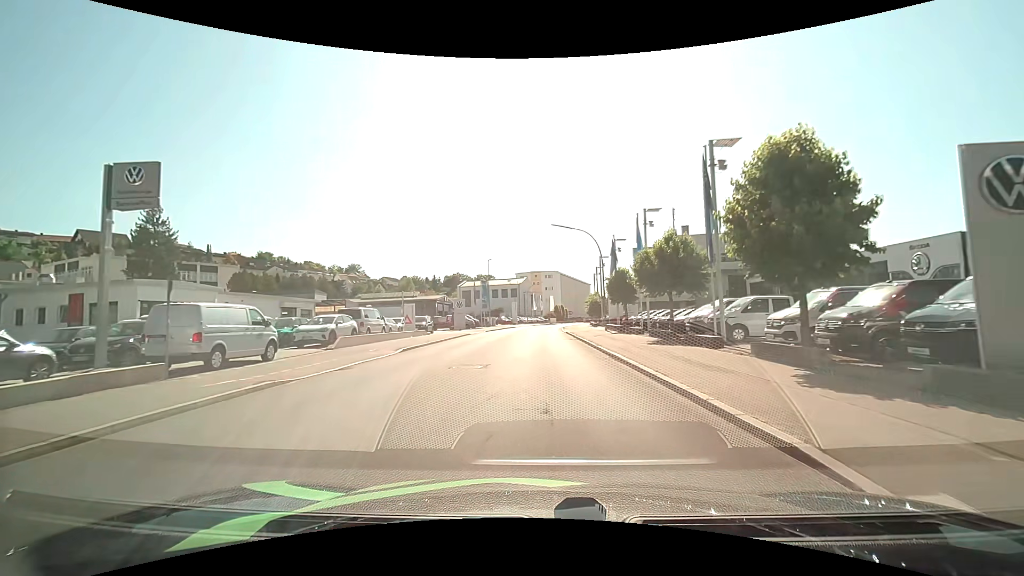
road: tertiary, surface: asphalt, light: Day
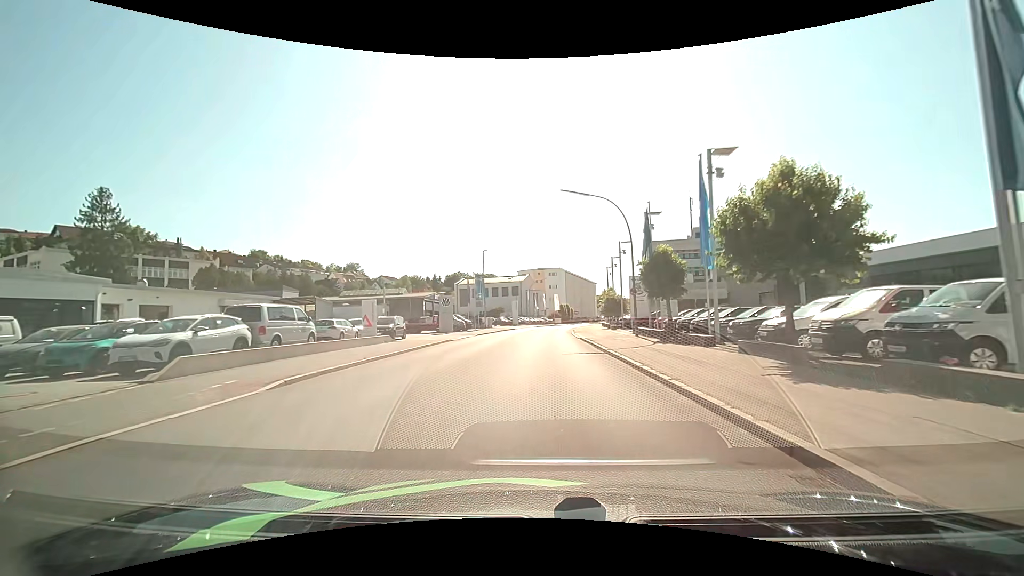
(0.0, +11.2) m; -1°
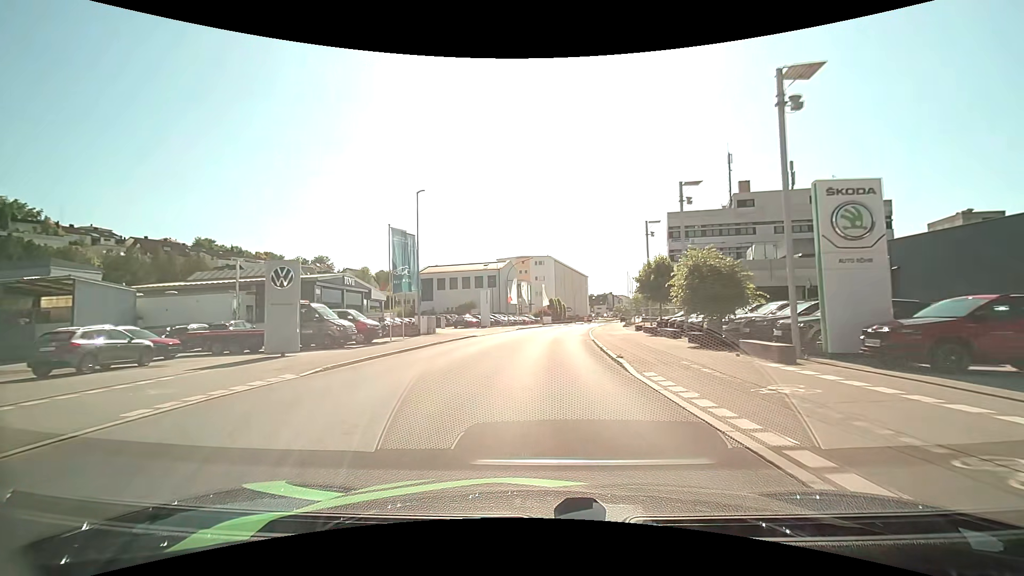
(+0.5, +30.8) m; +2°
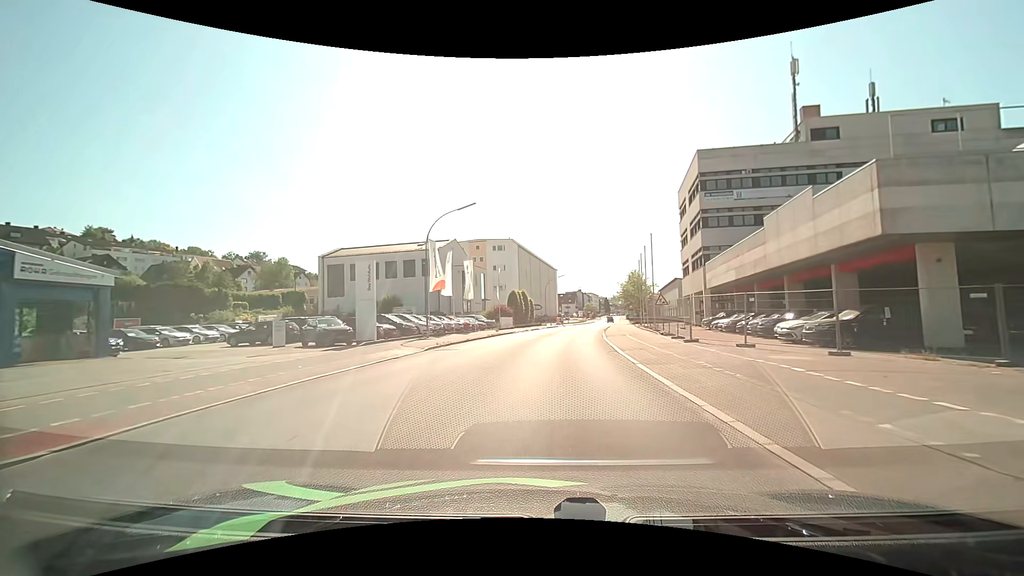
(+0.9, +32.5) m; +4°
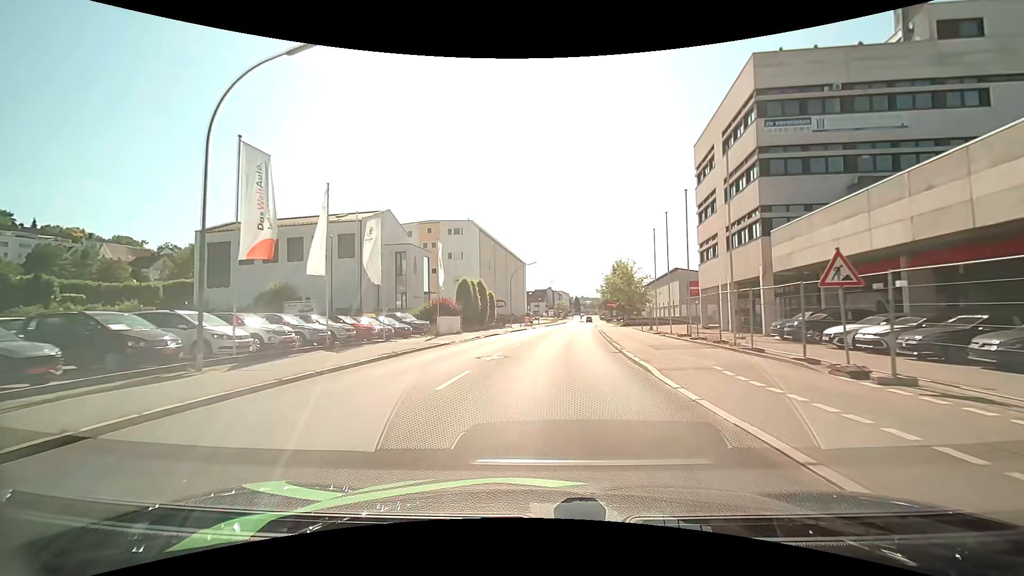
(+0.6, +20.4) m; +3°
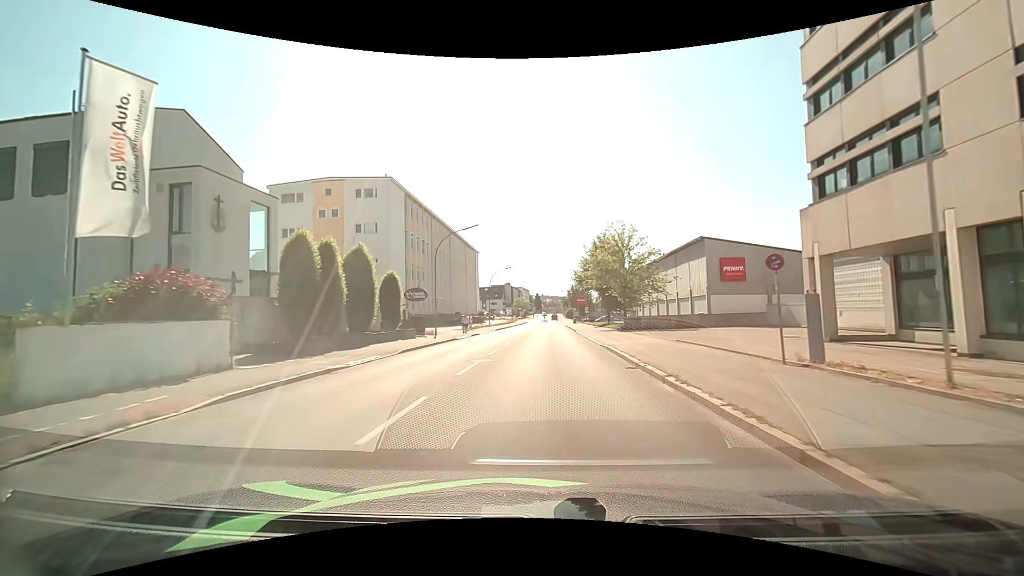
(+1.2, +27.6) m; +5°
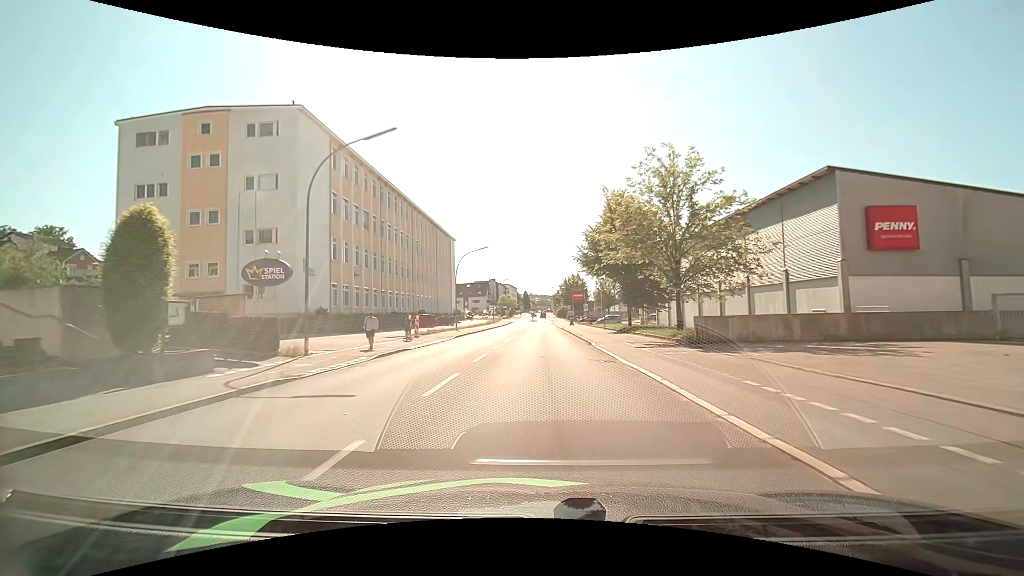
(+0.3, +21.1) m; +1°
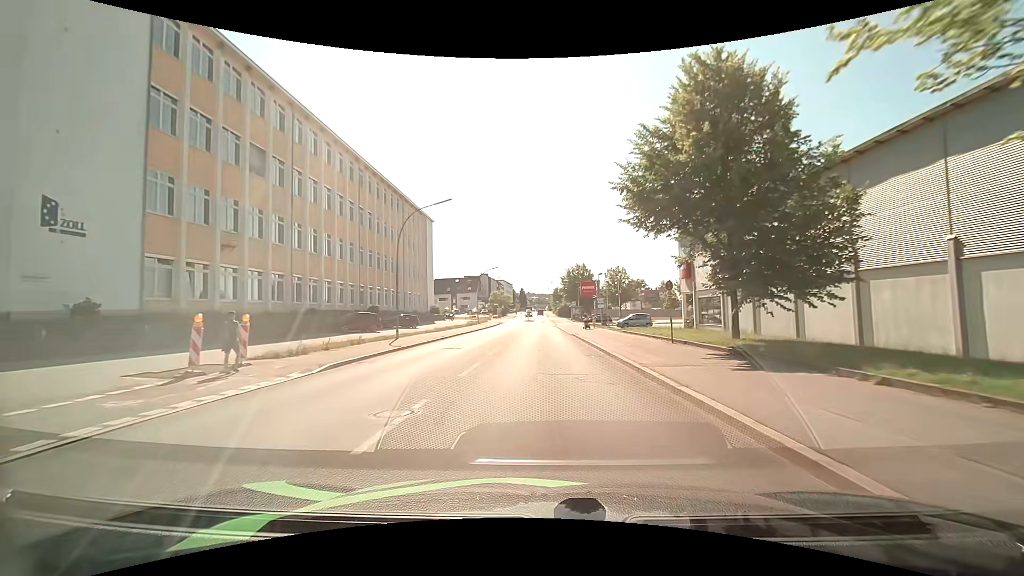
(0.0, +21.9) m; 0°
(0, +10) (0, +20) (0, +30) (0, +40) (0, +50) (0, +60) (+1, +70) (+1, +80) (+1, +90) (+1, +100) m
